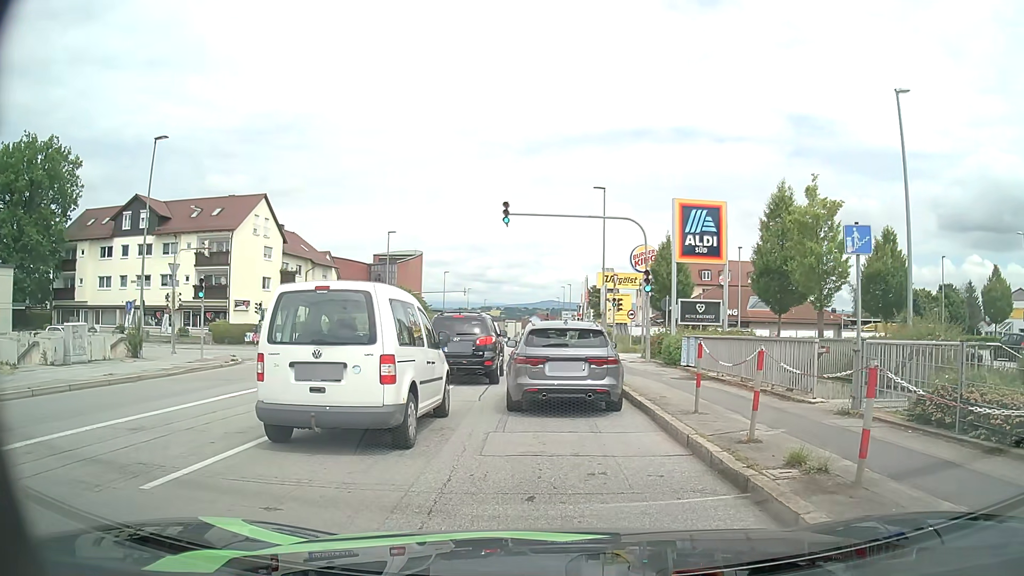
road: tertiary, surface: asphalt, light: Day
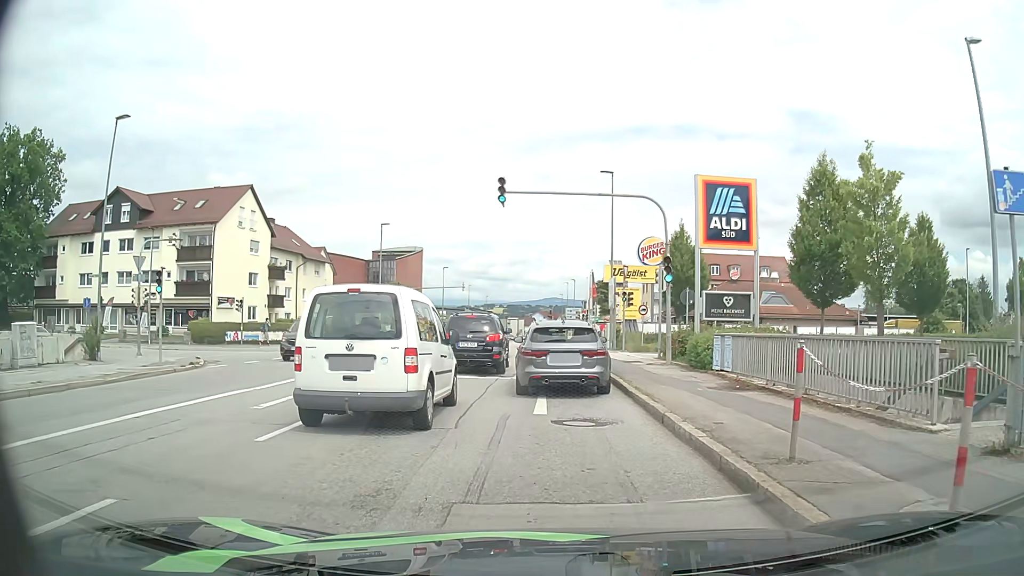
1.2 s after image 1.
(0.0, +3.8) m; 0°
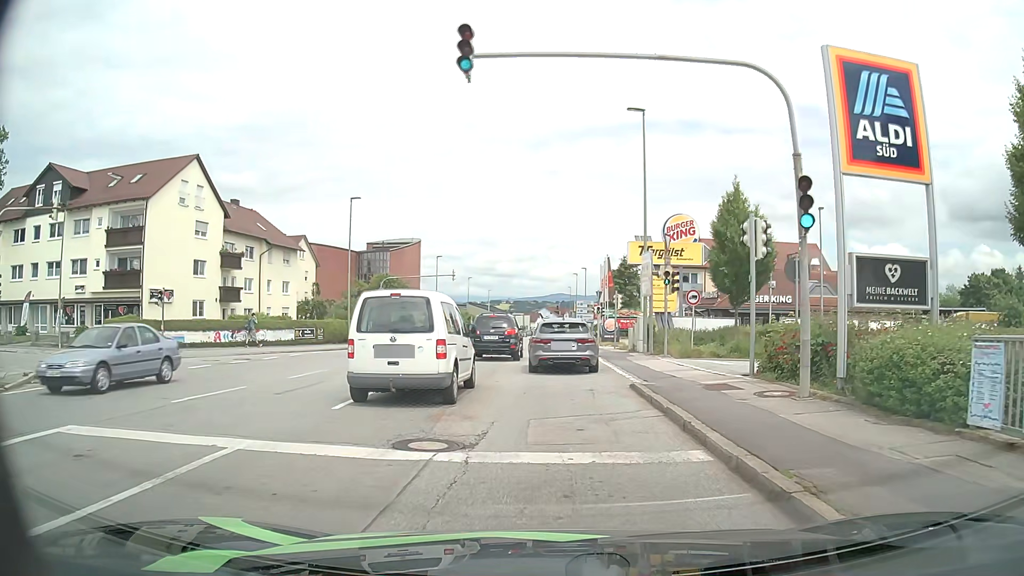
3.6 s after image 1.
(-0.2, +11.2) m; 0°
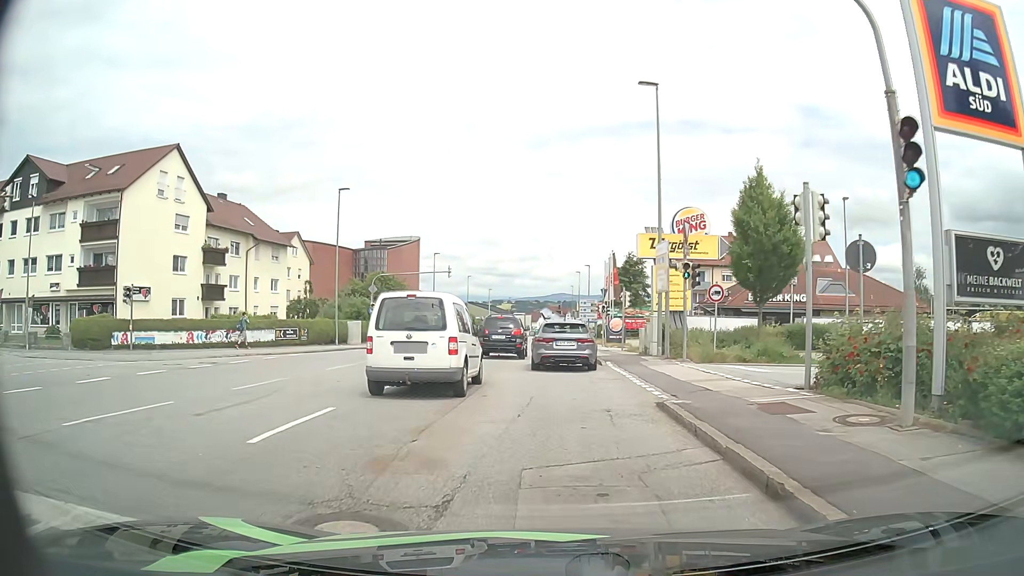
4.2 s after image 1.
(-0.1, +3.2) m; 0°
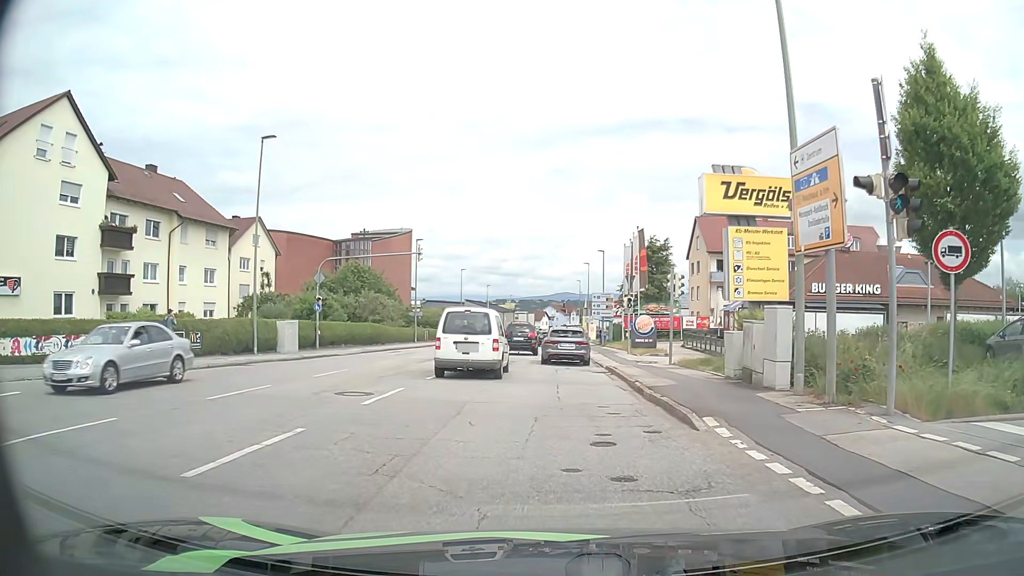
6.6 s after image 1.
(-0.3, +13.6) m; -1°
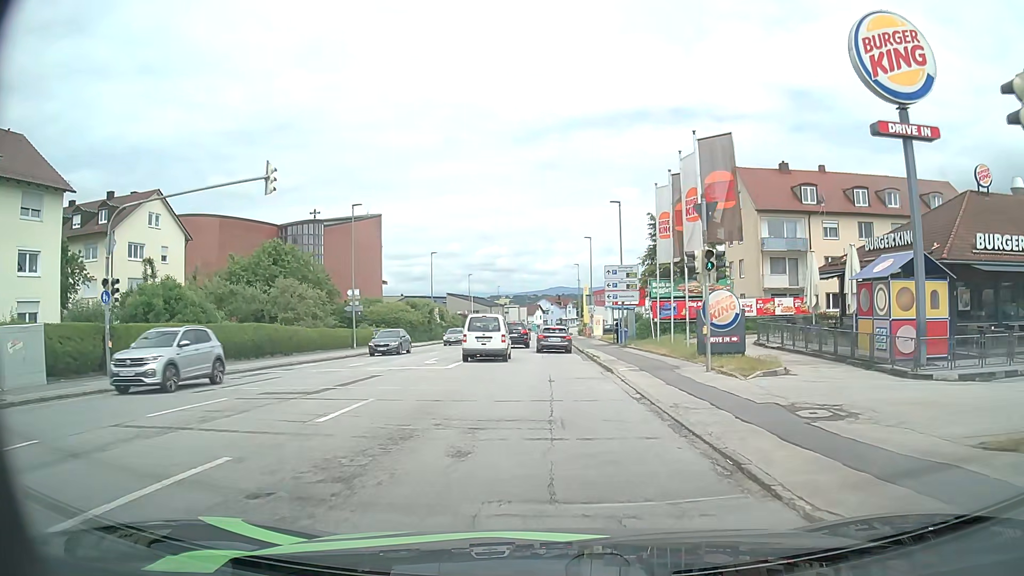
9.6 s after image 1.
(+0.2, +20.0) m; 0°
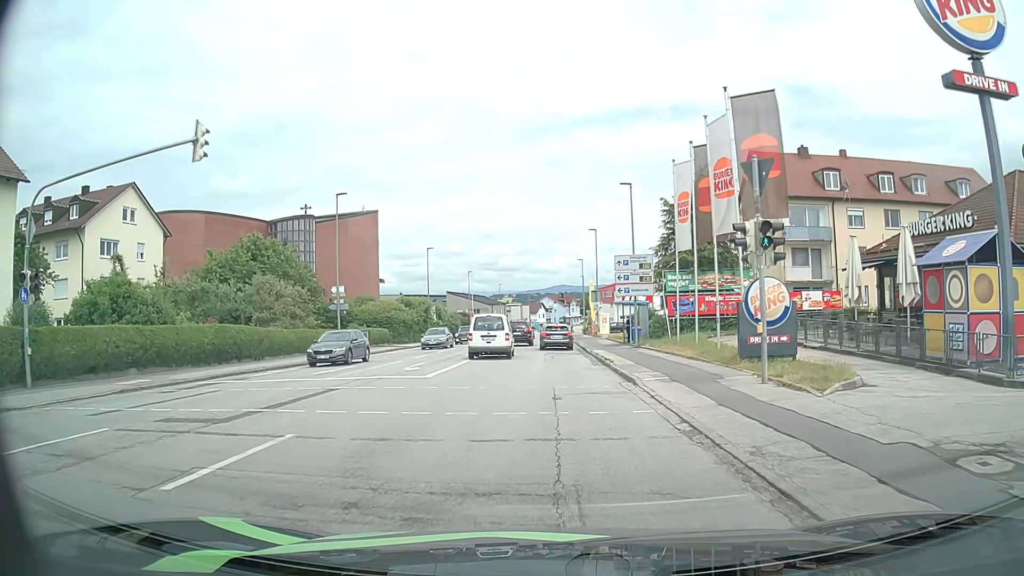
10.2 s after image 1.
(0.0, +4.3) m; 0°
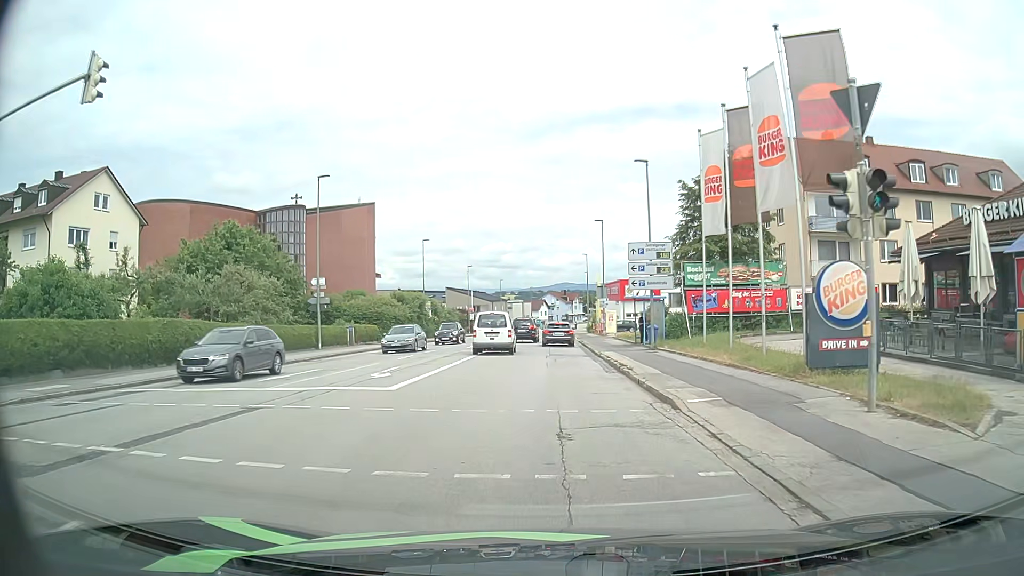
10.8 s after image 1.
(-0.1, +4.5) m; -1°
(0, +10) (0, +20) (0, +30) (0, +40) (0, +50) (+1, +60) (+1, +70) (+1, +80) (+1, +90) (+2, +100) m
